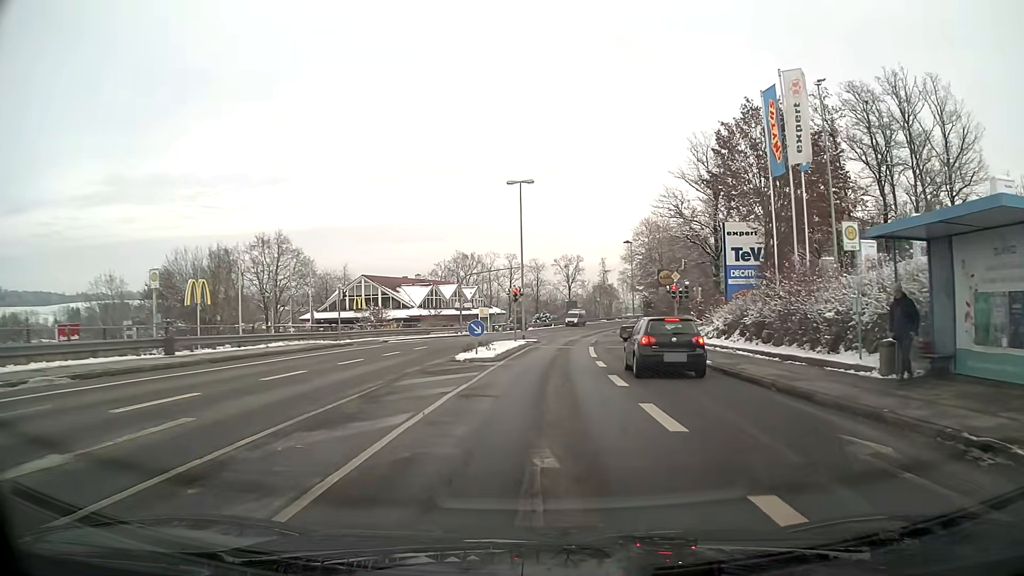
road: tertiary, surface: asphalt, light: Day
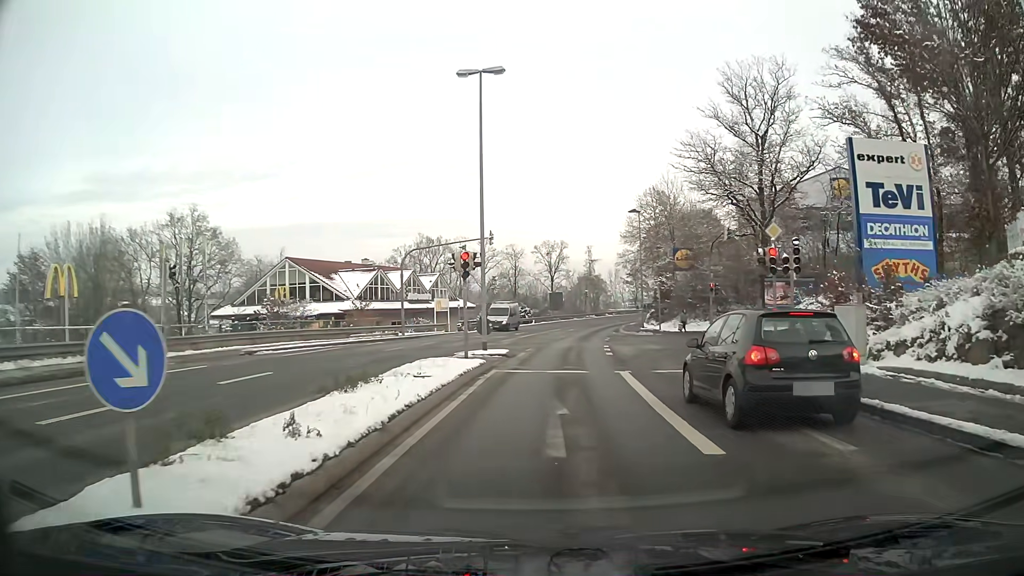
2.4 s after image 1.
(+0.2, +19.1) m; +2°
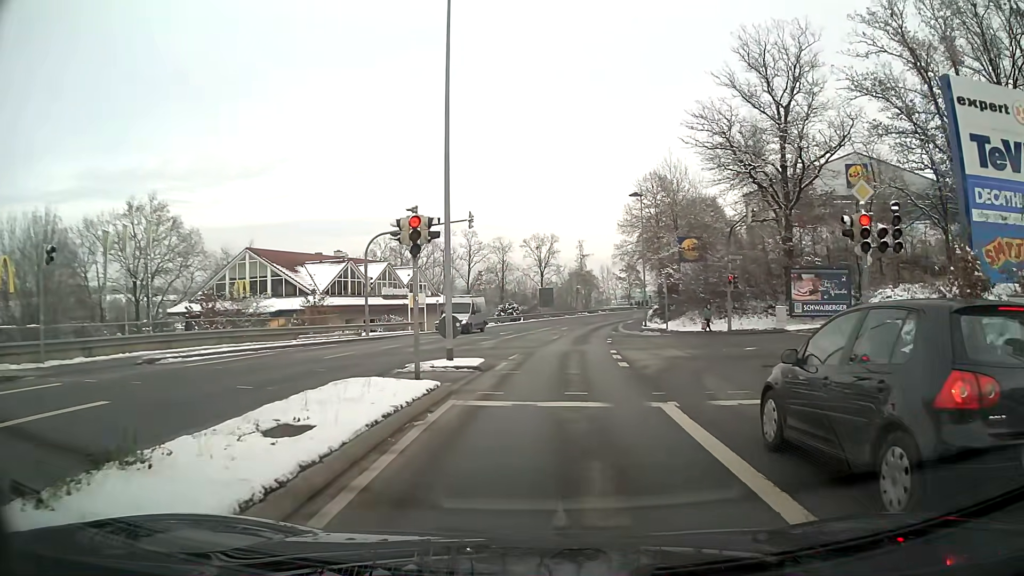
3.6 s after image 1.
(0.0, +6.6) m; +1°
(0, +10) (+1, +20) (+2, +30) (+3, +40) (+4, +50) (+6, +60) (+8, +69) (+10, +79) (+13, +89) (+16, +98) m
